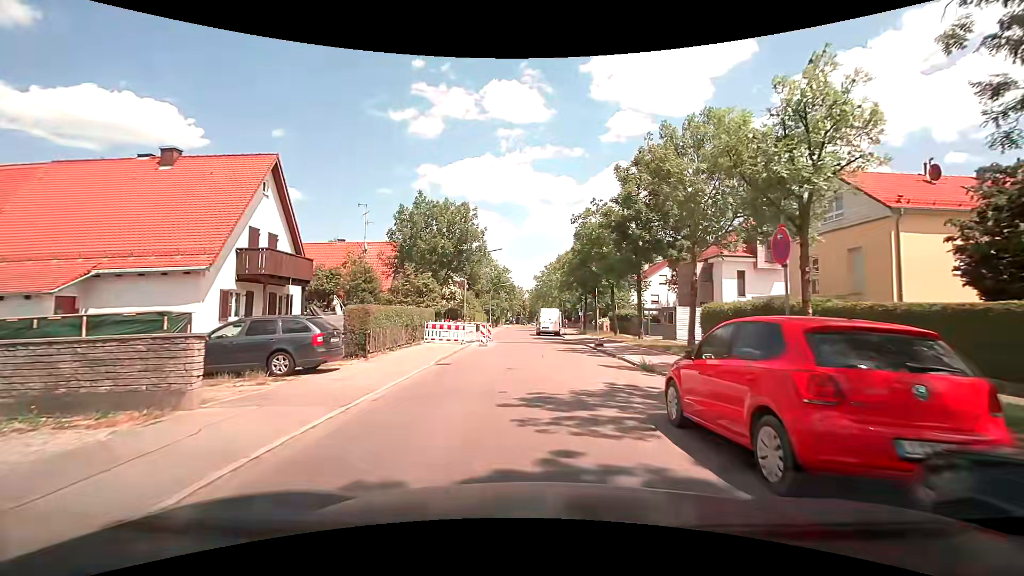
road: tertiary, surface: asphalt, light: Day
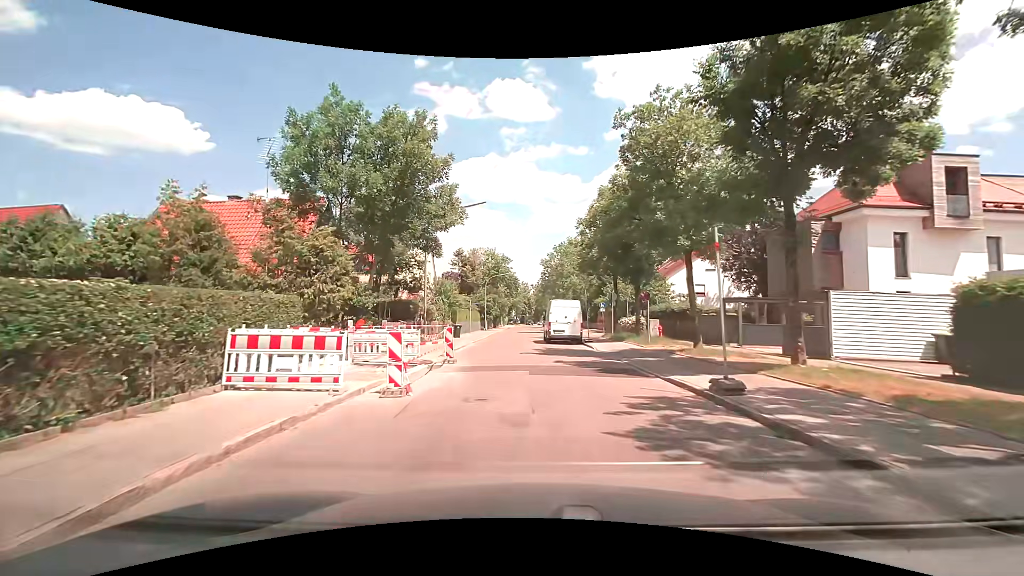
(-0.2, +17.0) m; -2°
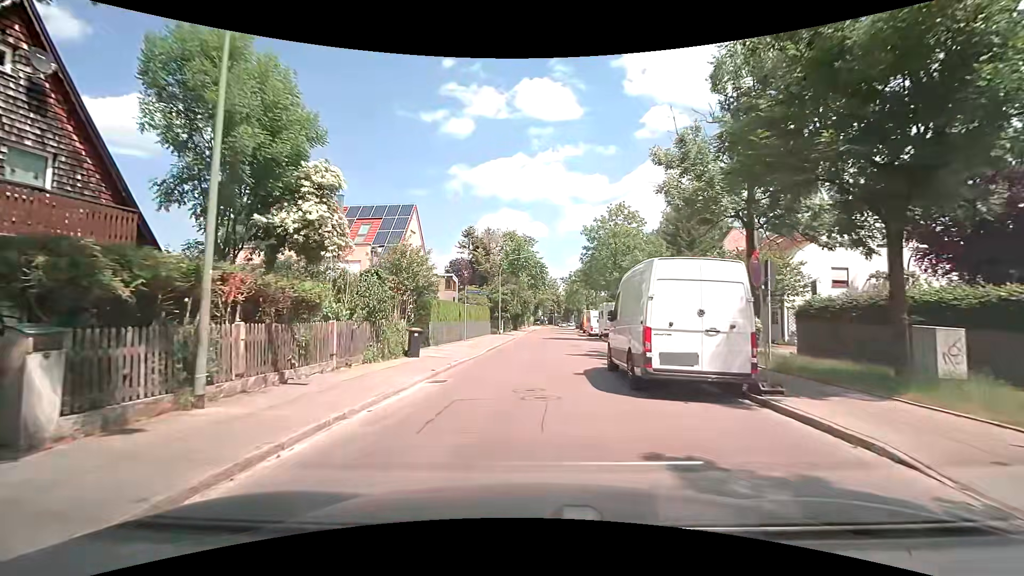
(-0.3, +19.2) m; -2°
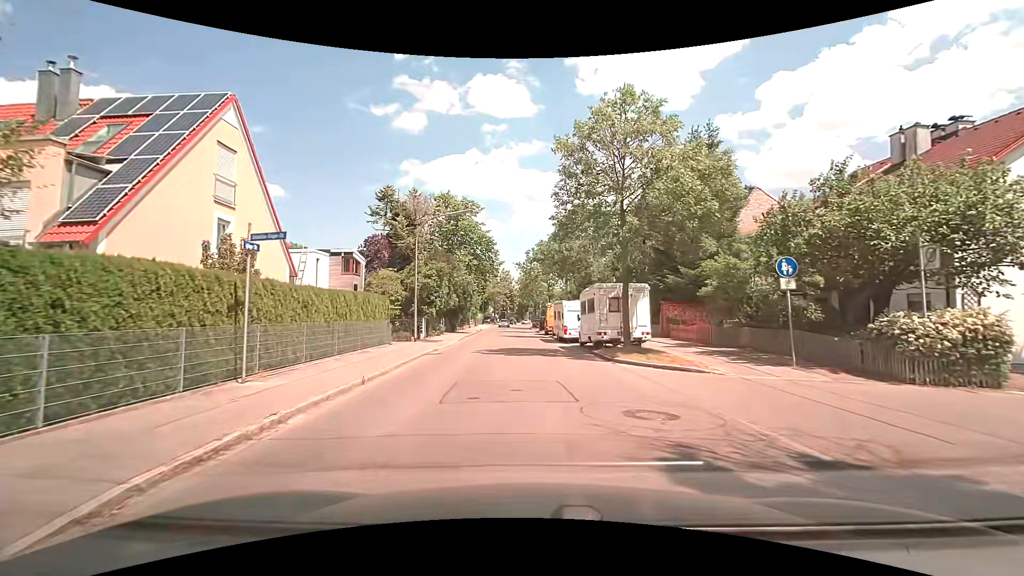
(+0.4, +18.0) m; +5°
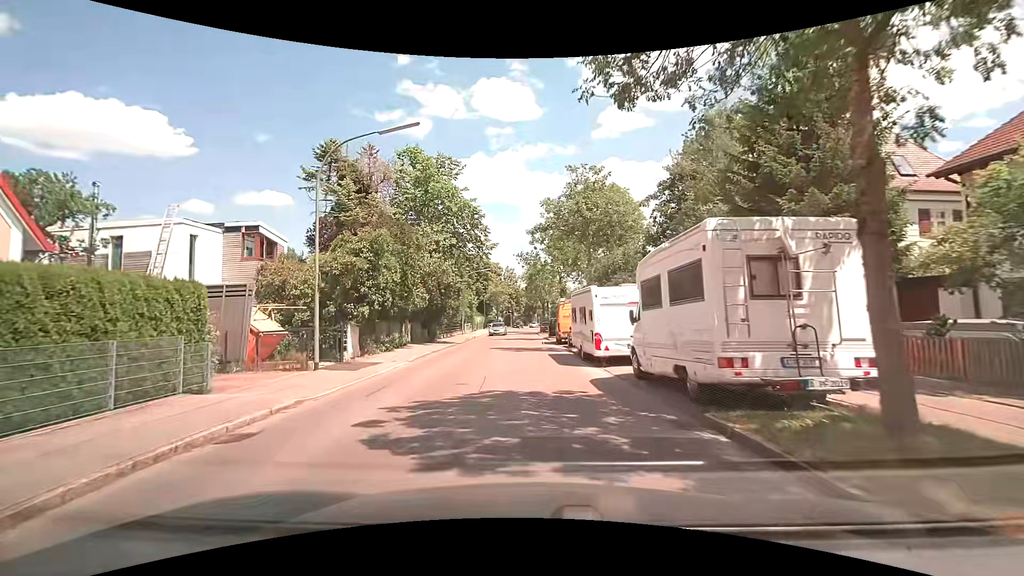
(+0.1, +13.3) m; -1°
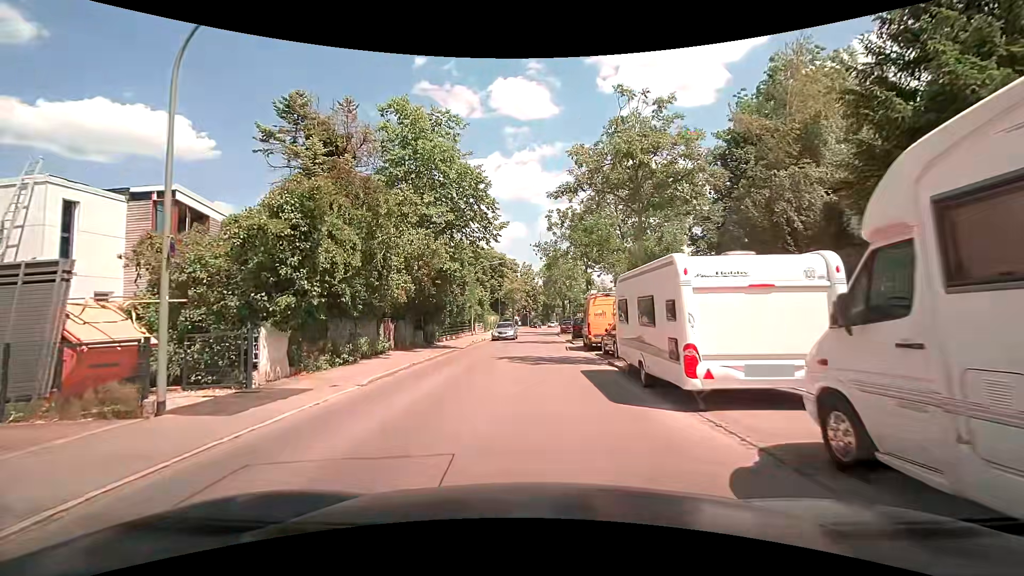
(-0.1, +7.2) m; -2°
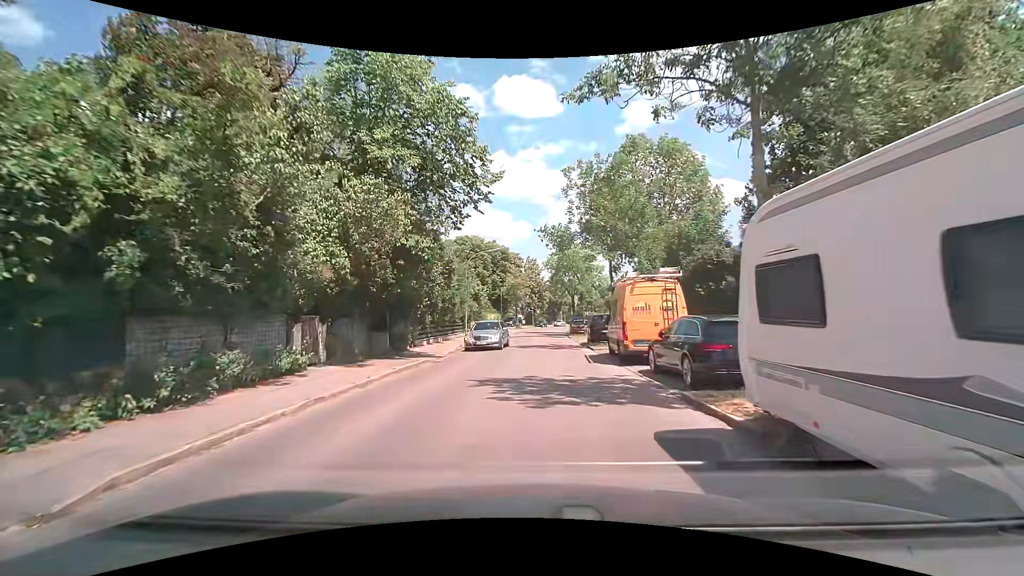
(-0.1, +7.9) m; 0°
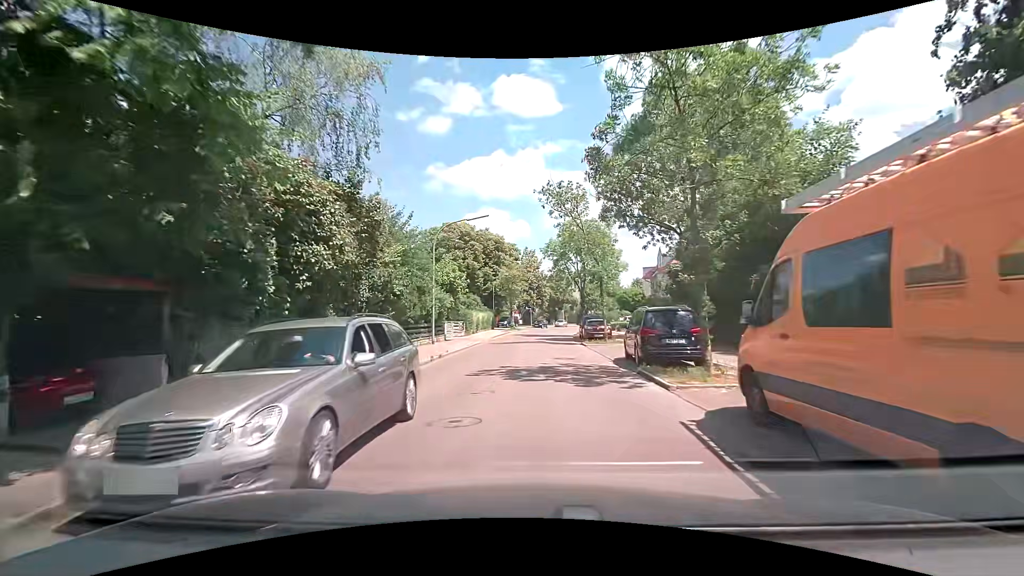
(-0.1, +13.1) m; 0°
(0, +10) (0, +20) (0, +30) (+1, +40) (+1, +50) (+2, +60) (+4, +70) (+6, +80) (+9, +89) (+12, +99) m
